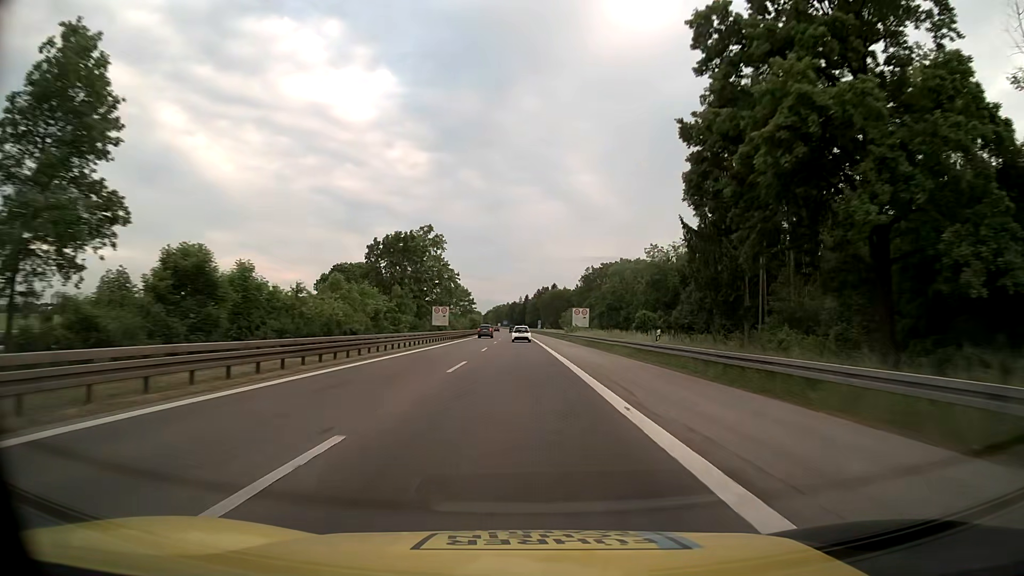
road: motorway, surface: asphalt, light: Day
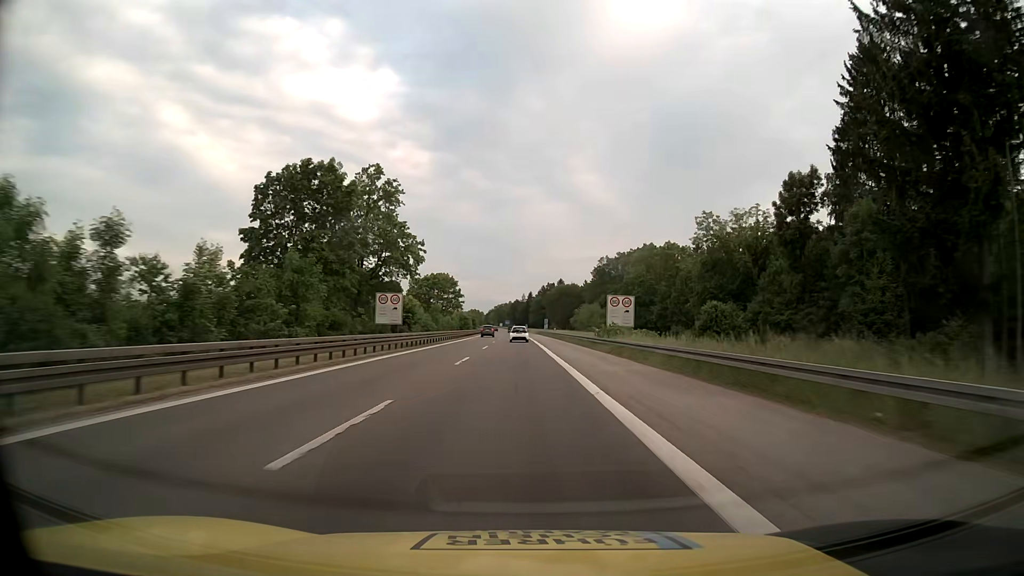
(-0.1, +32.3) m; 0°
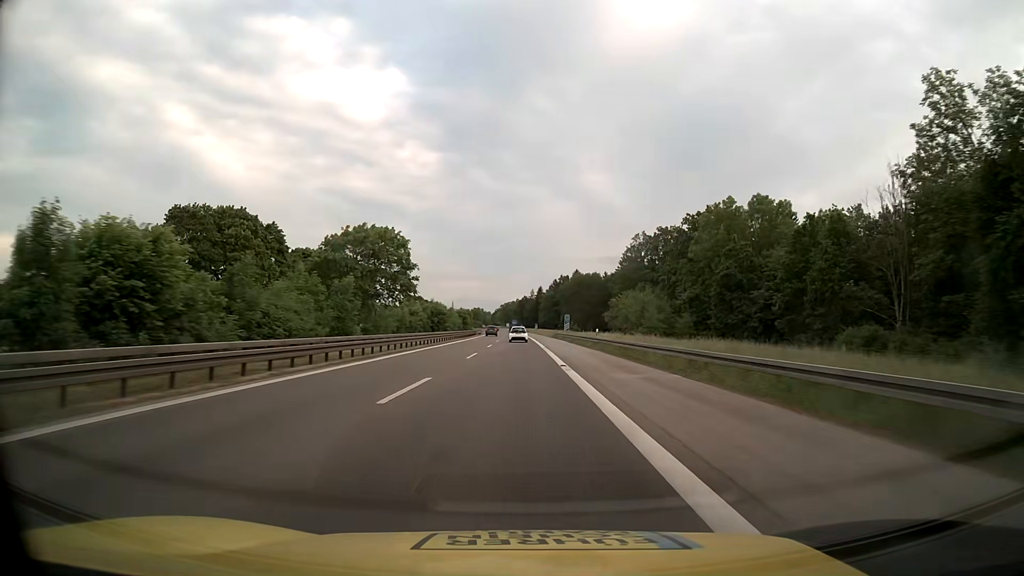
(-0.2, +48.7) m; -1°
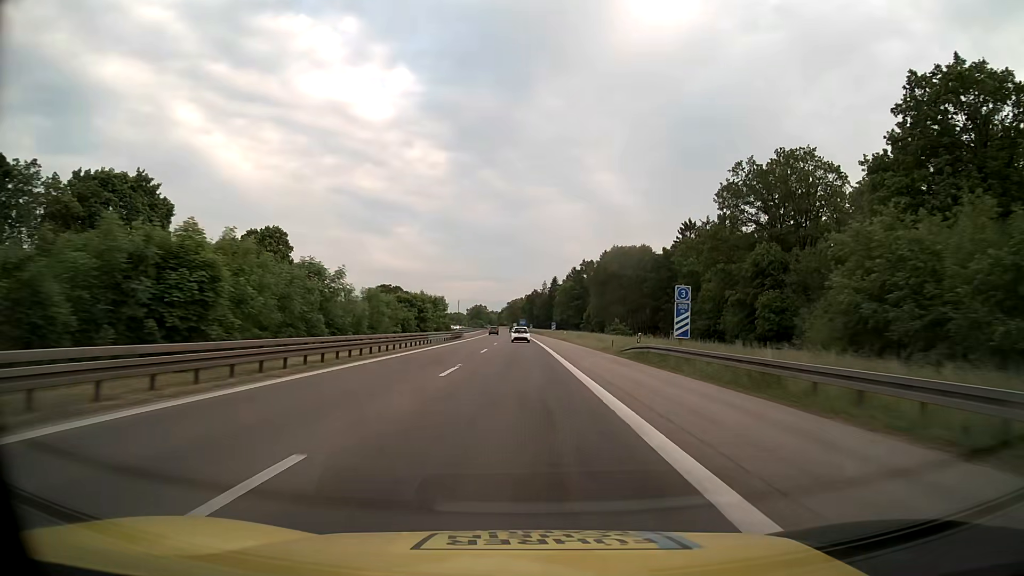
(-0.5, +65.7) m; -1°
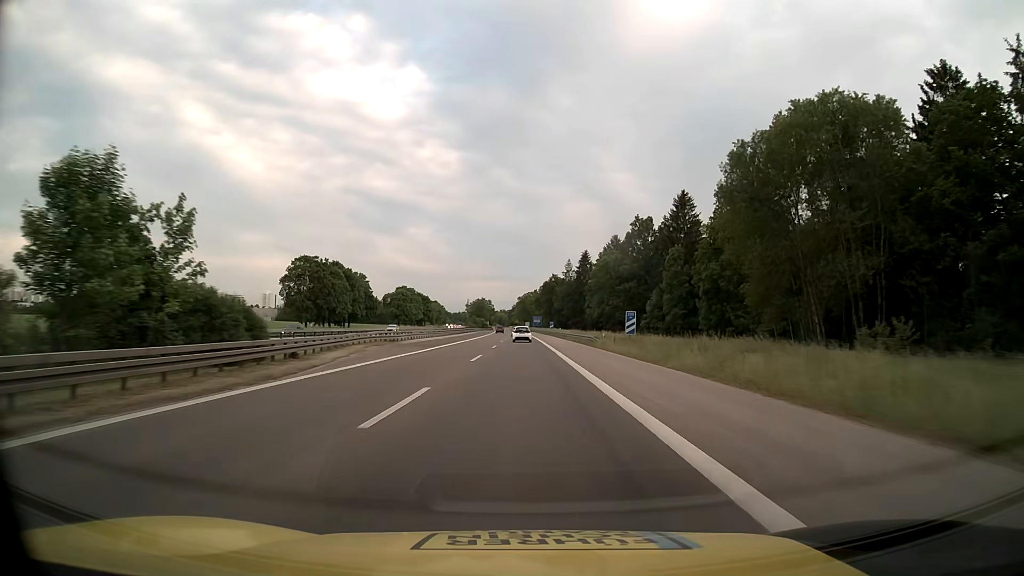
(-0.8, +82.6) m; -1°
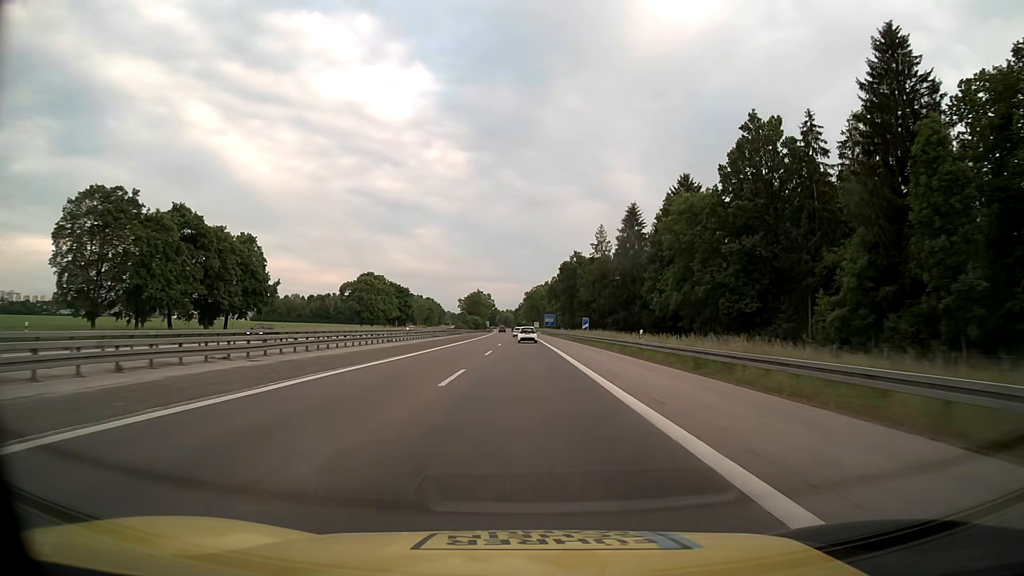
(-0.4, +65.5) m; -1°
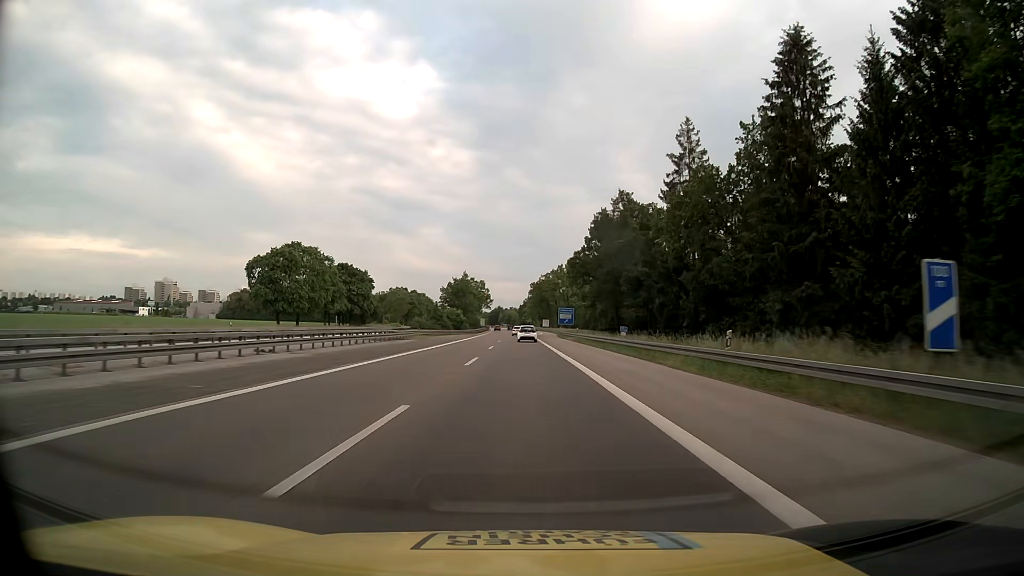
(-0.3, +65.0) m; -1°
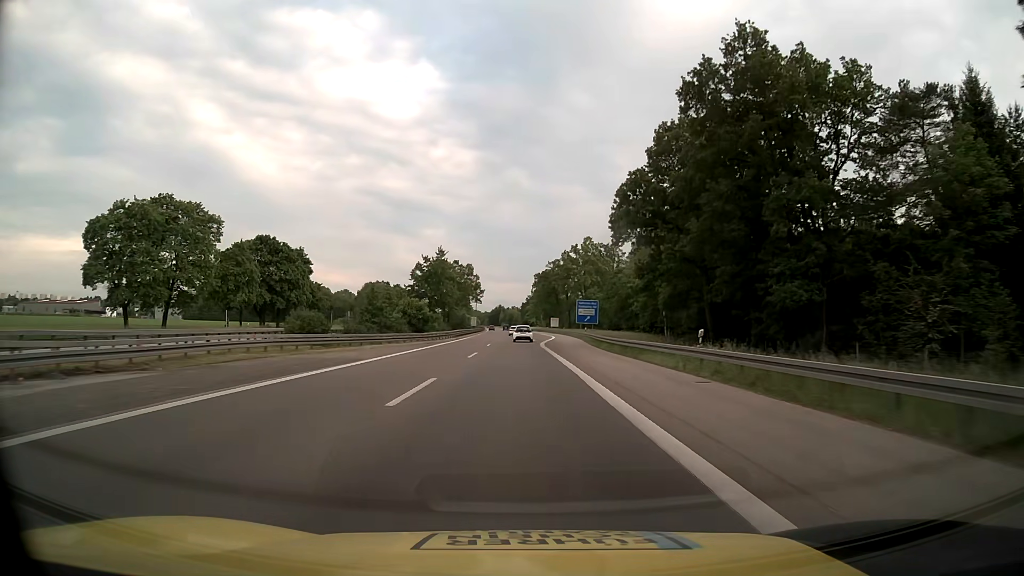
(-0.1, +48.4) m; 0°
(0, +10) (0, +20) (0, +30) (0, +40) (0, +50) (0, +60) (0, +70) (-1, +80) (-1, +90) (-1, +100) m
